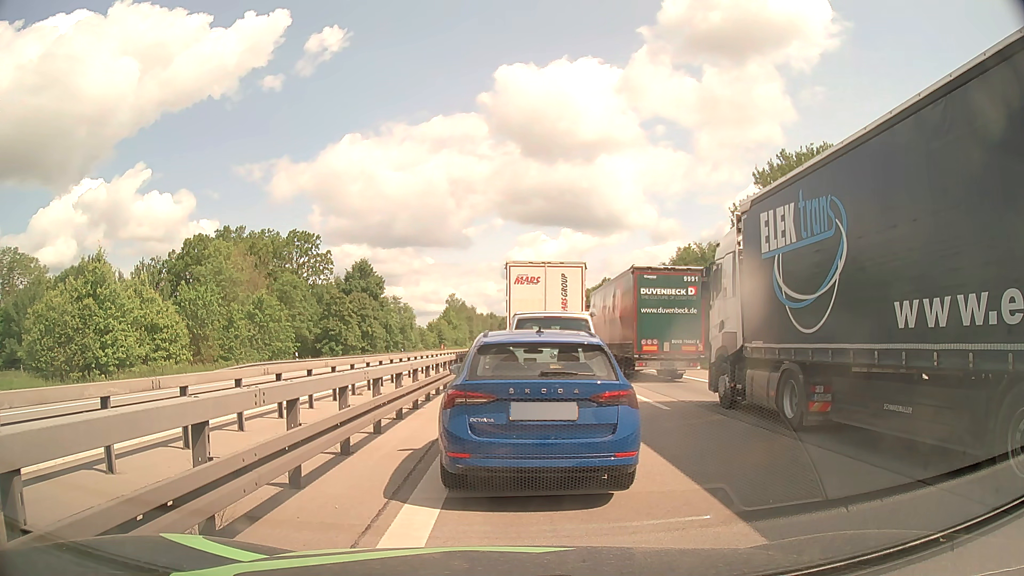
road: motorway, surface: asphalt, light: Day
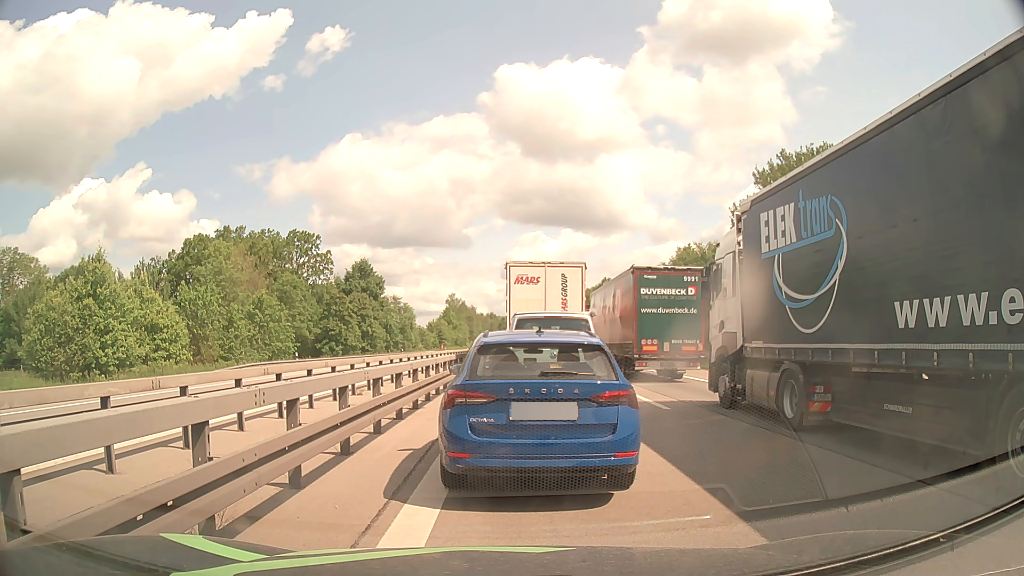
(0.0, 0.0) m; 0°
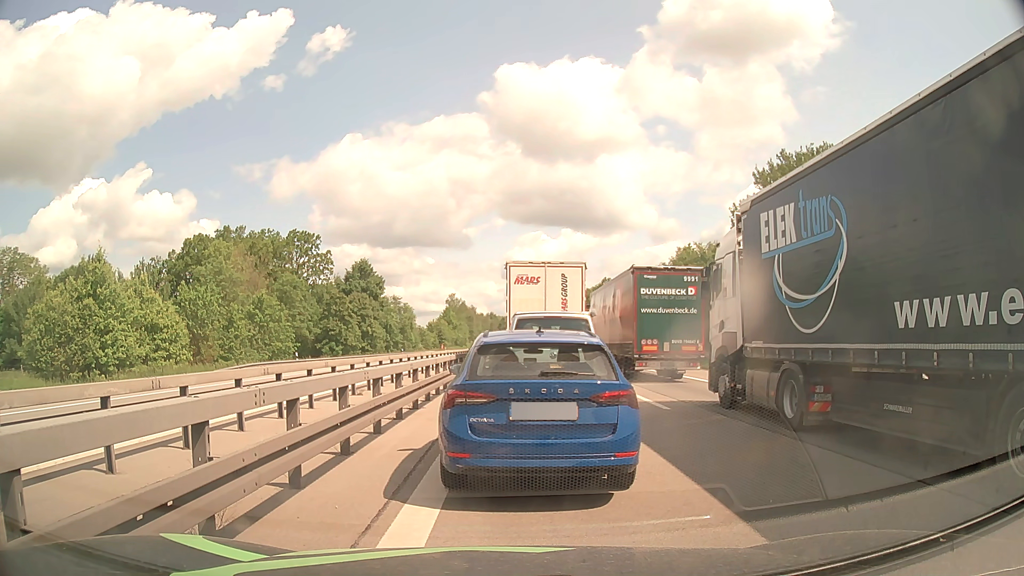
(0.0, 0.0) m; 0°
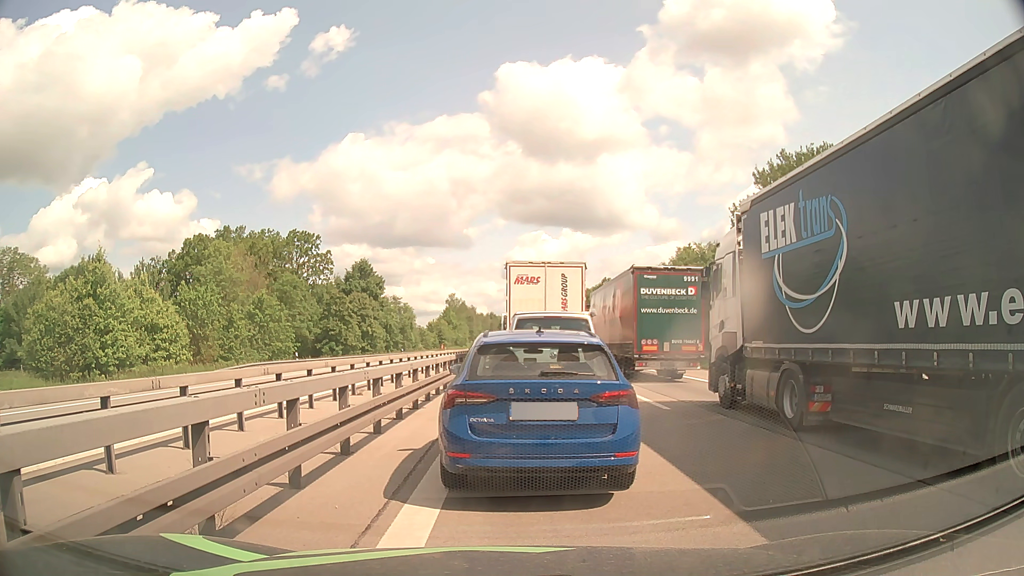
(0.0, 0.0) m; 0°
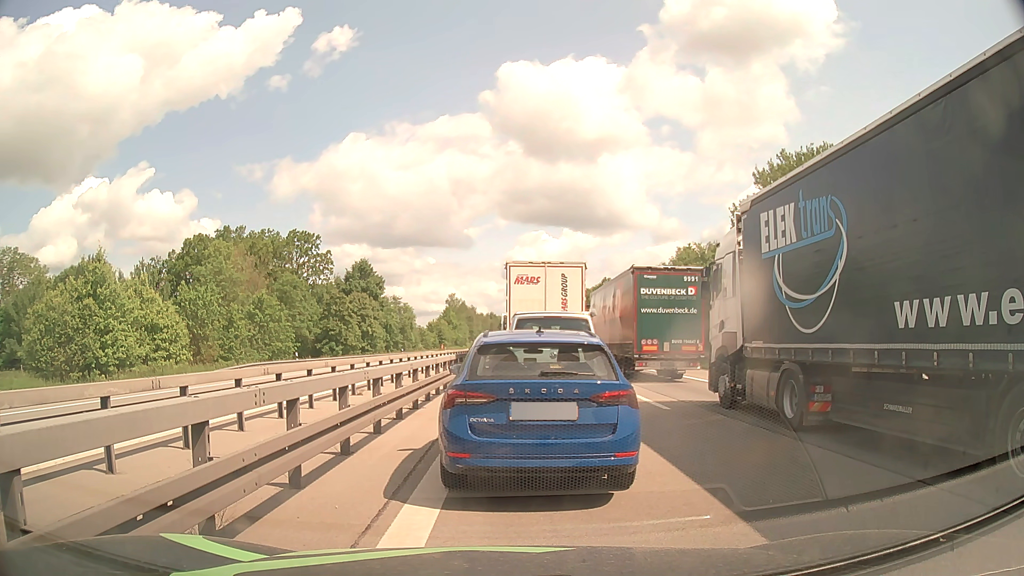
(0.0, 0.0) m; 0°
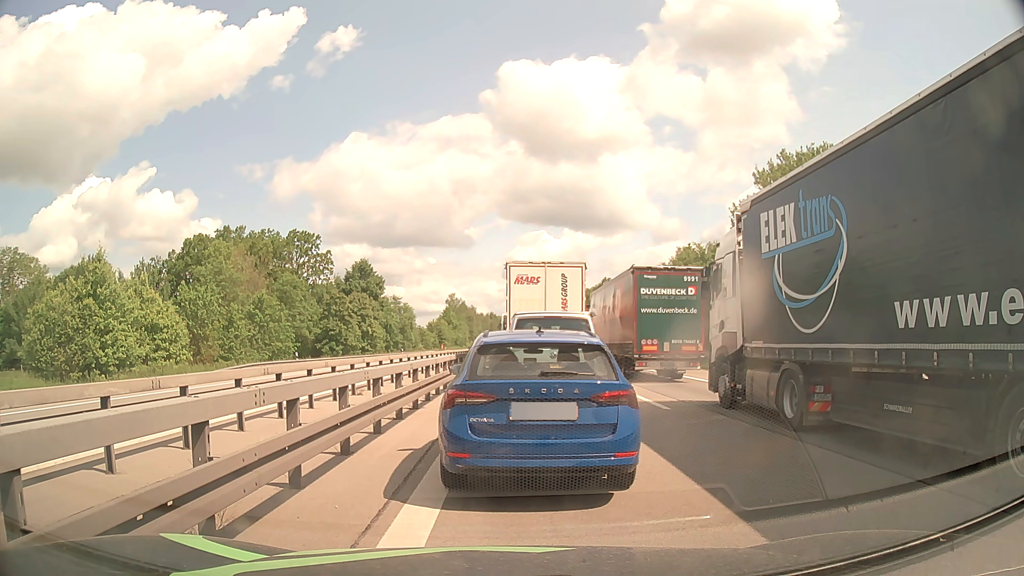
(0.0, 0.0) m; 0°
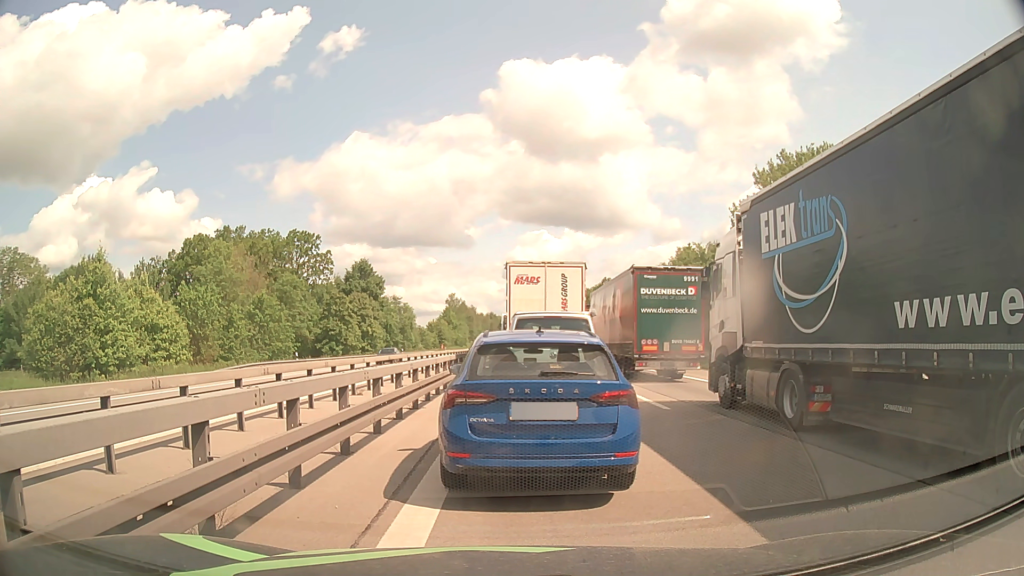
(0.0, 0.0) m; 0°
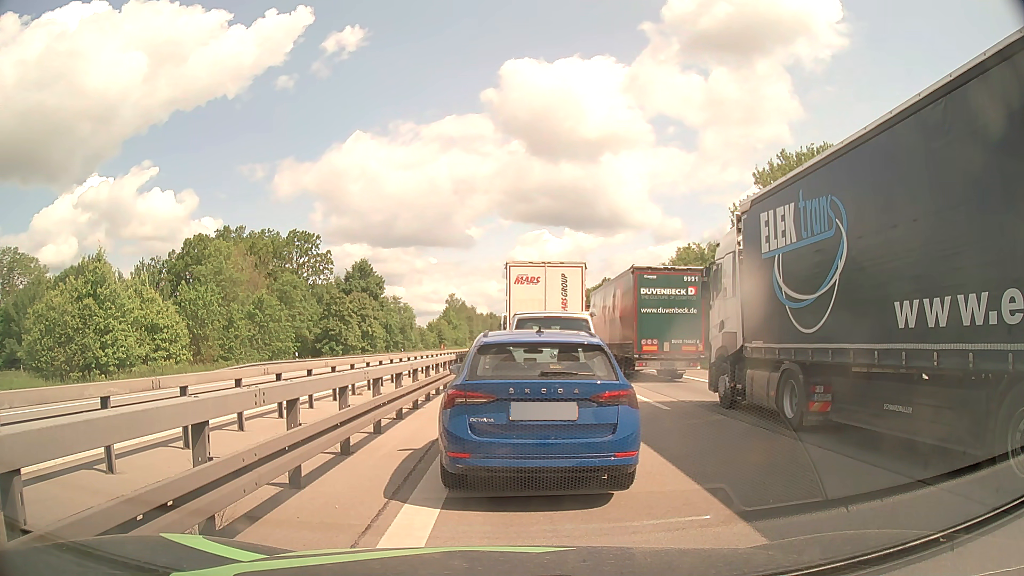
(0.0, 0.0) m; 0°
